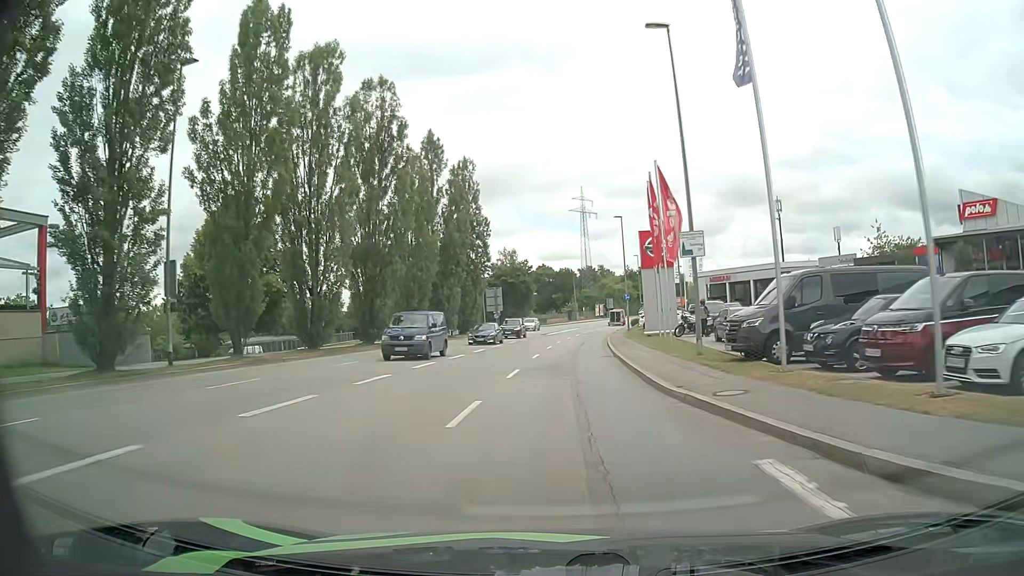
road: tertiary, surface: asphalt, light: Day
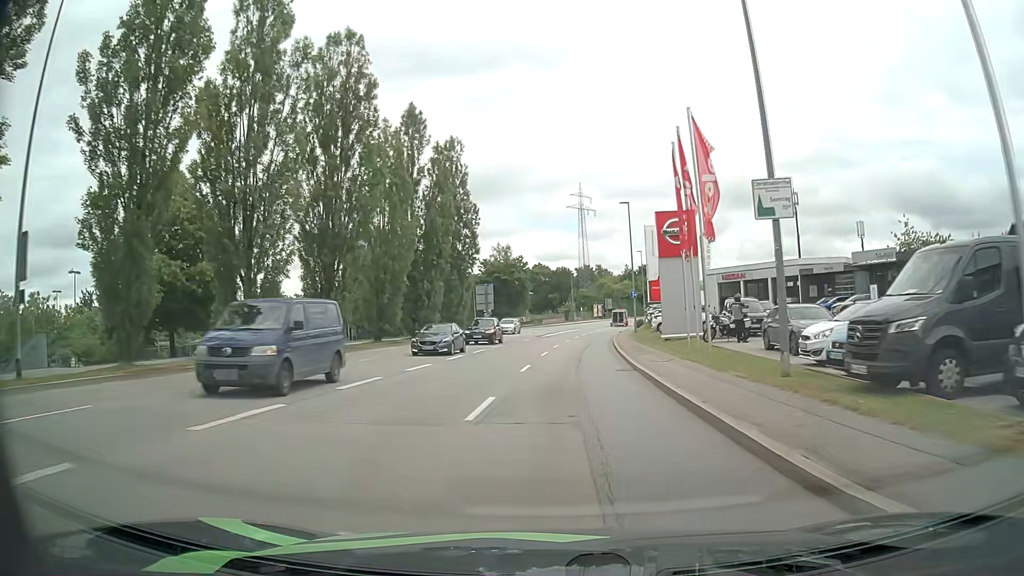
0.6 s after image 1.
(+0.1, +7.6) m; +1°
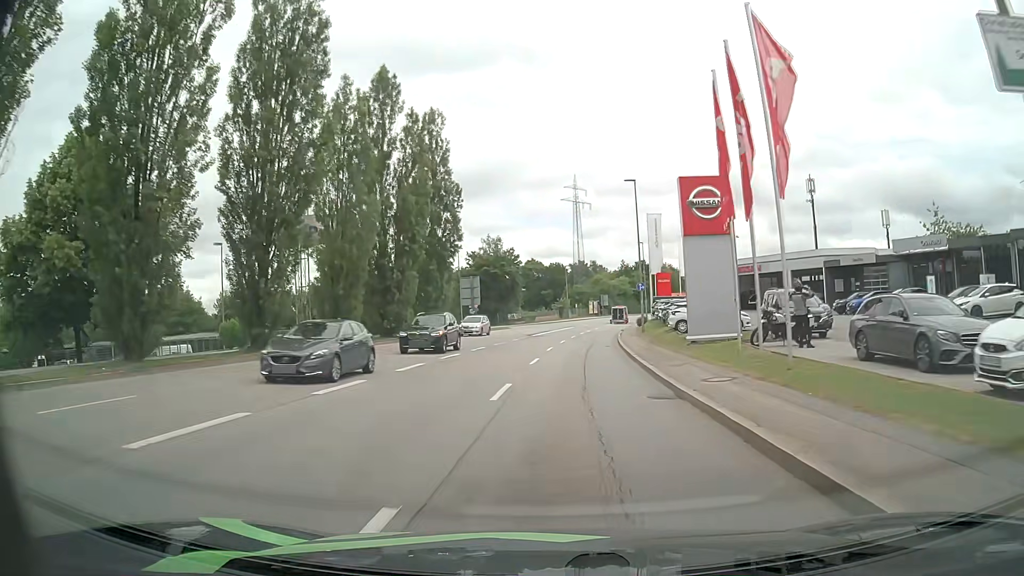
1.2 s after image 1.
(+0.1, +7.7) m; +1°
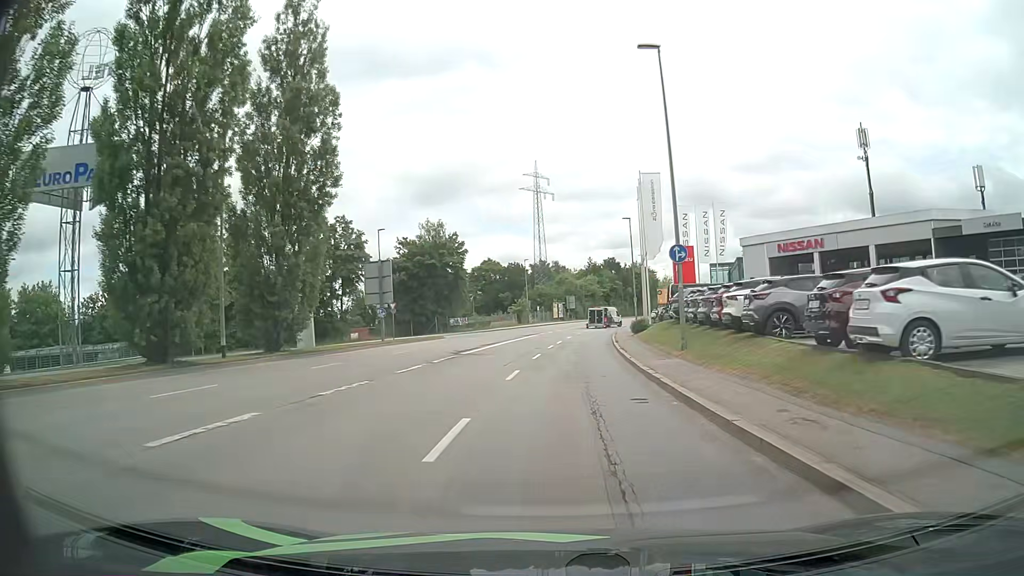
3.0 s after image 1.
(+0.6, +23.4) m; +4°
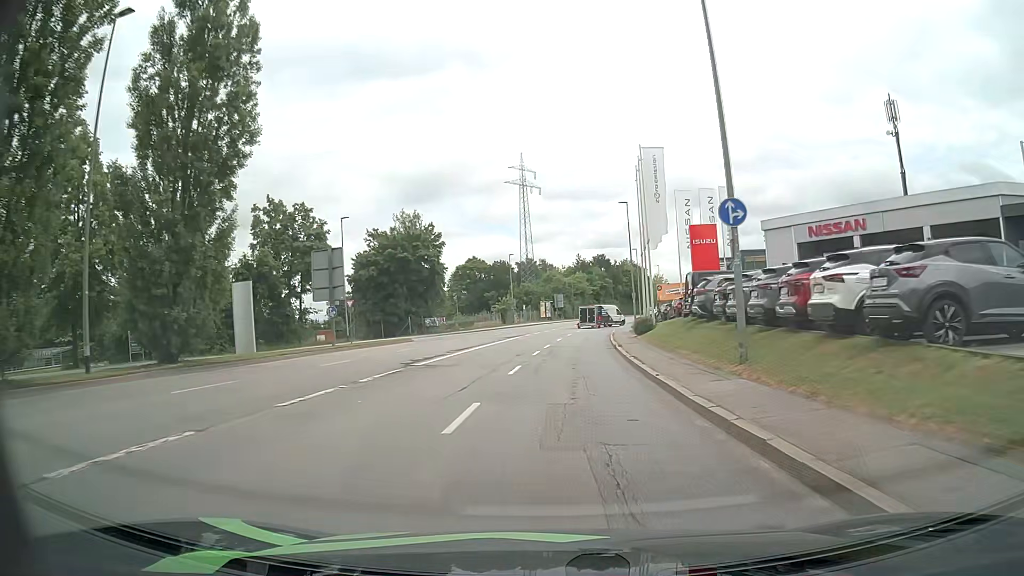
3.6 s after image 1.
(+0.1, +7.8) m; +1°
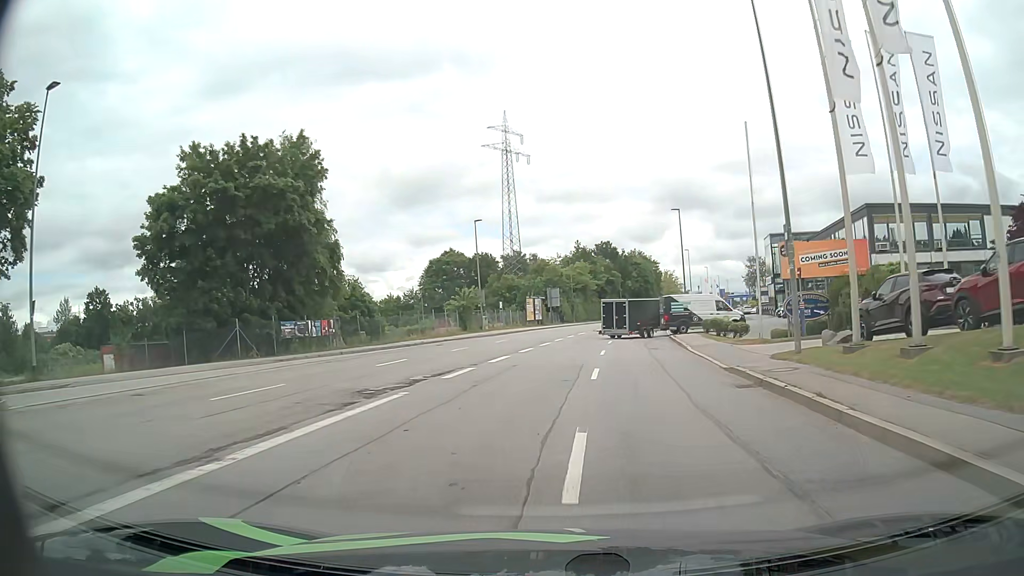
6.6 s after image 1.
(+0.3, +36.6) m; 0°
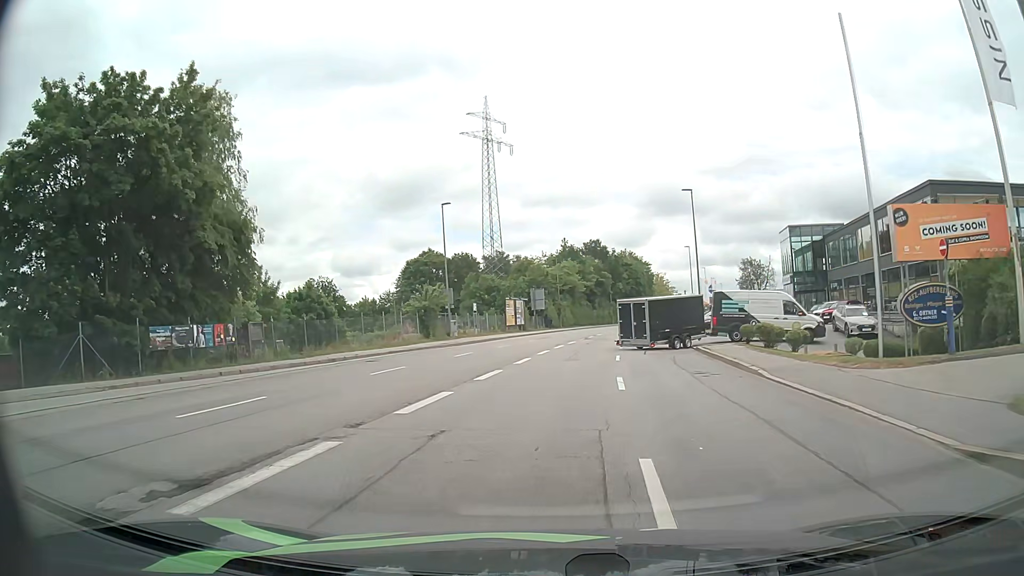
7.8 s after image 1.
(+0.2, +11.0) m; +2°
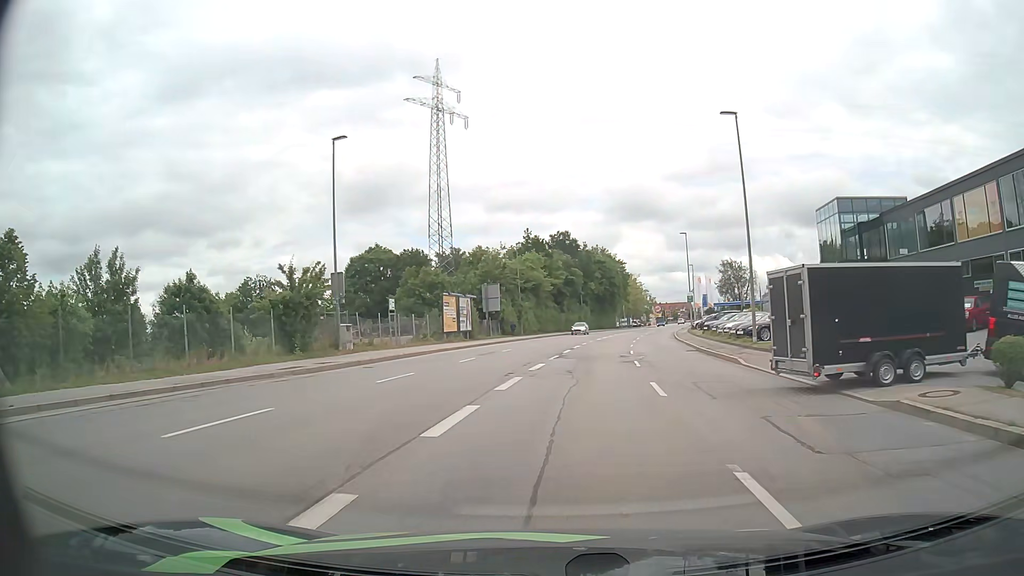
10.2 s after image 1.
(+0.4, +19.8) m; +3°
(0, +10) (+1, +20) (+2, +30) (+3, +40) (+4, +50) (+6, +60) (+8, +69) (+10, +79) (+12, +89) (+14, +99) m
